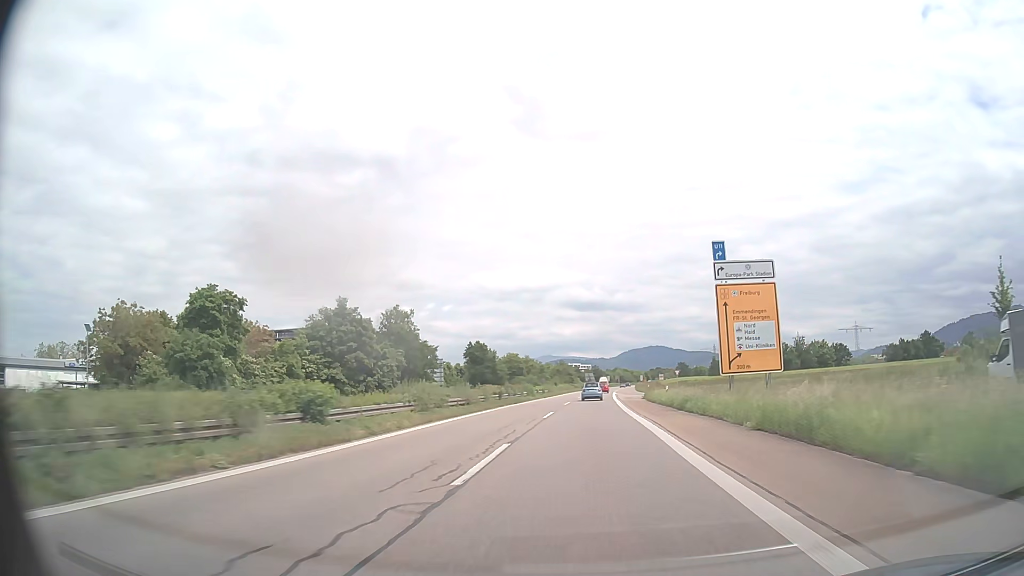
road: trunk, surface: asphalt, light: Day
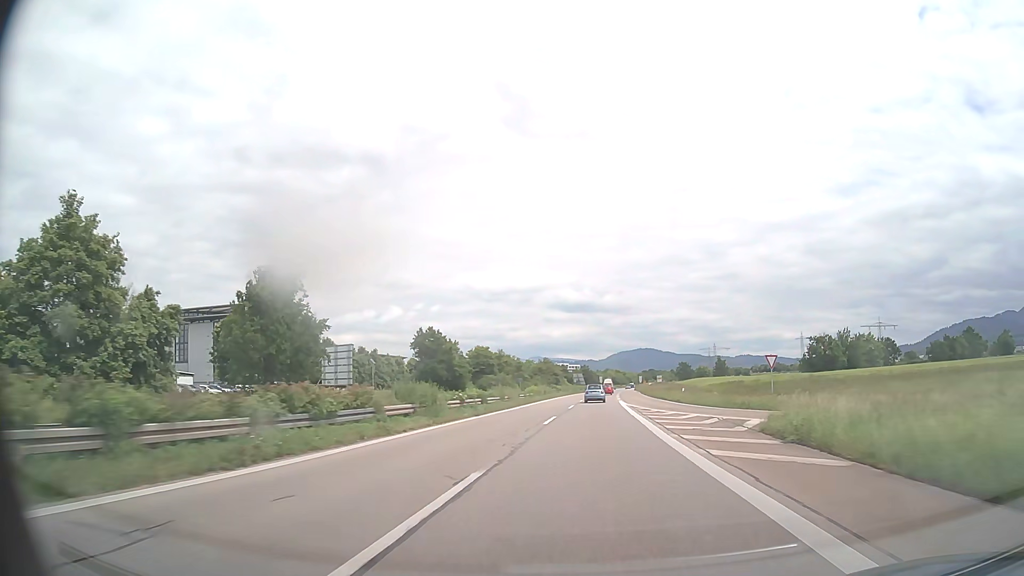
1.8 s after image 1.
(+0.2, +41.2) m; +1°
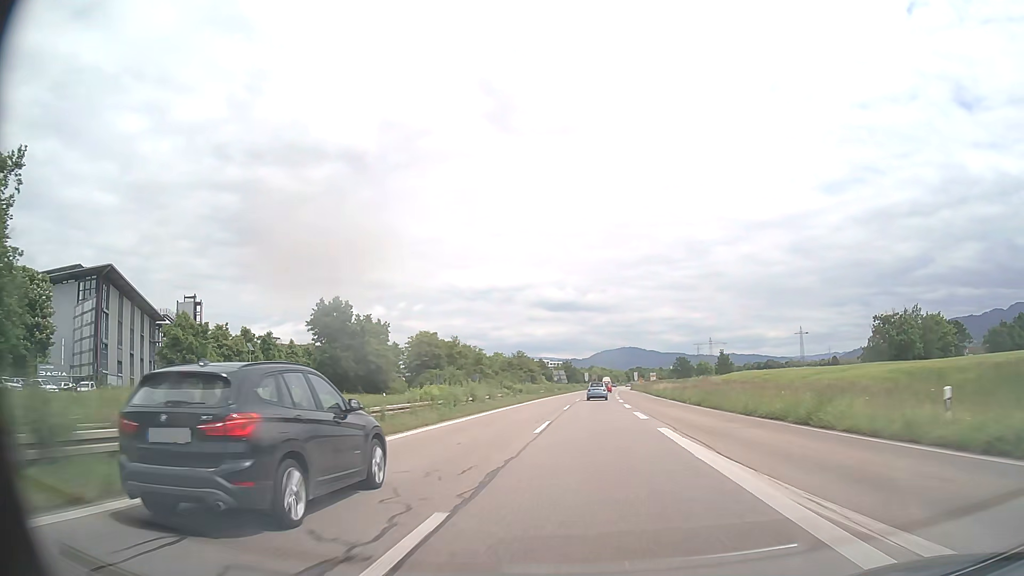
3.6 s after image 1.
(+0.5, +41.3) m; +1°
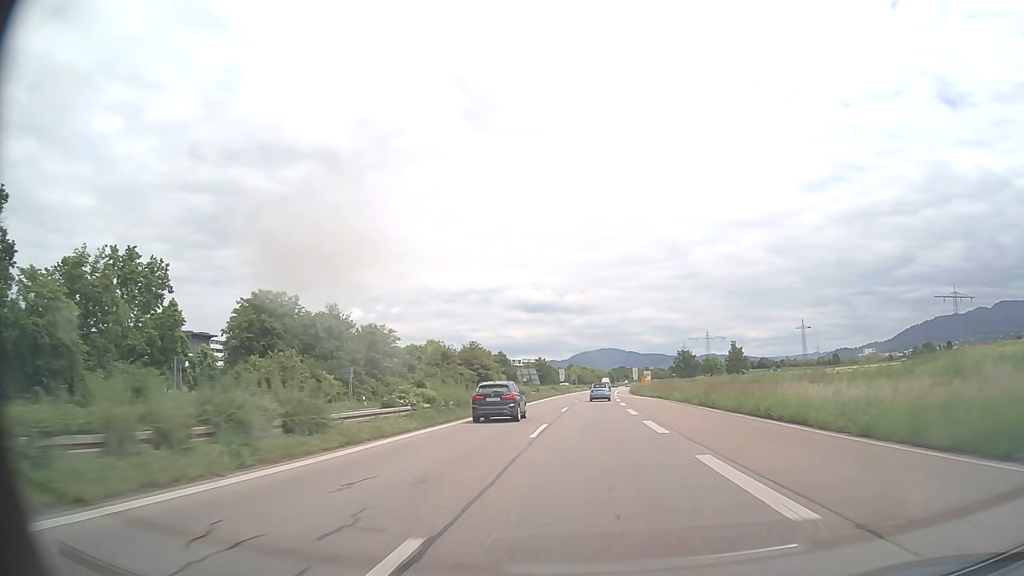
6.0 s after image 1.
(+0.8, +55.3) m; +2°
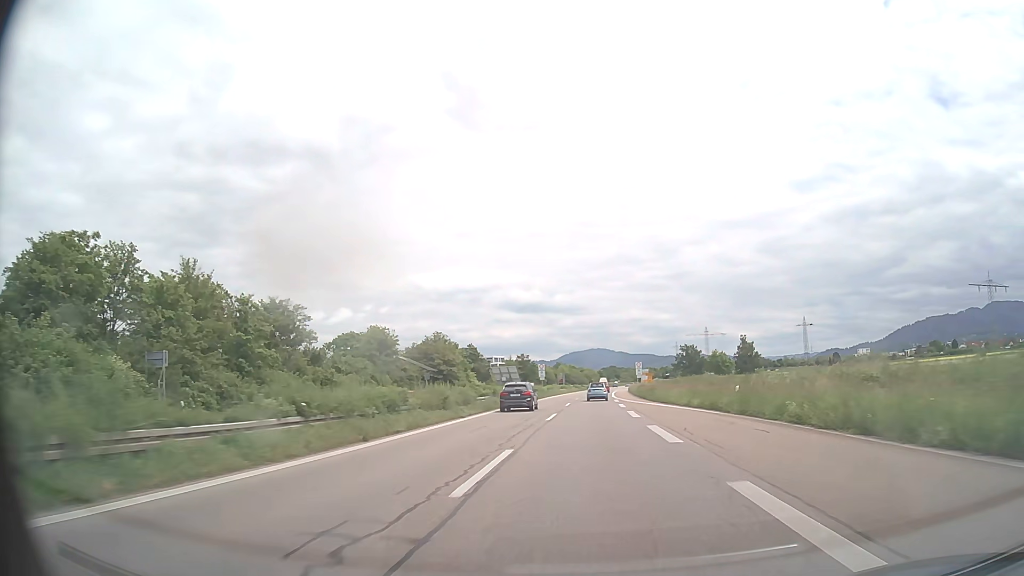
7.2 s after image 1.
(+0.2, +27.7) m; +1°
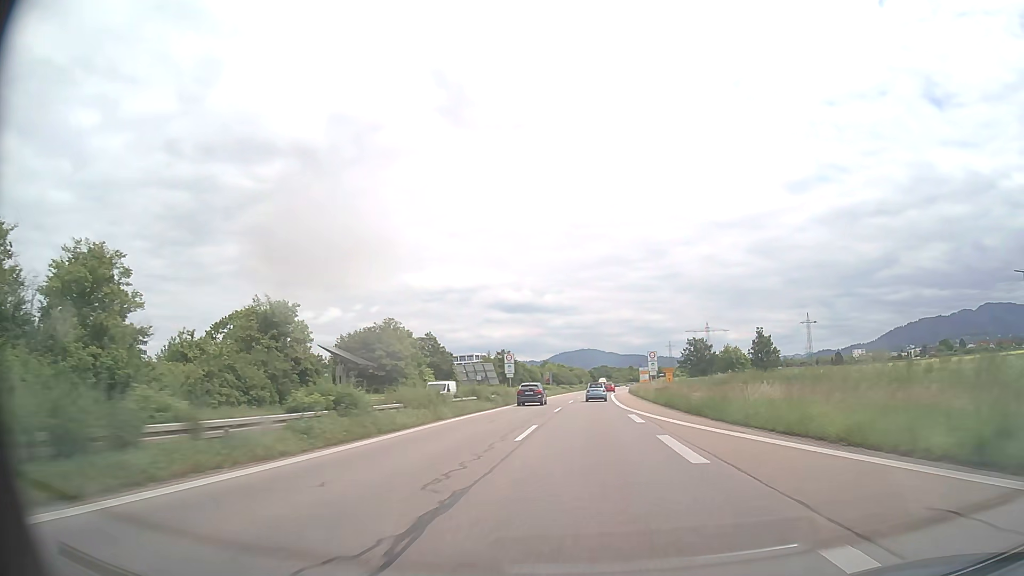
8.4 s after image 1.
(+0.1, +27.8) m; +1°
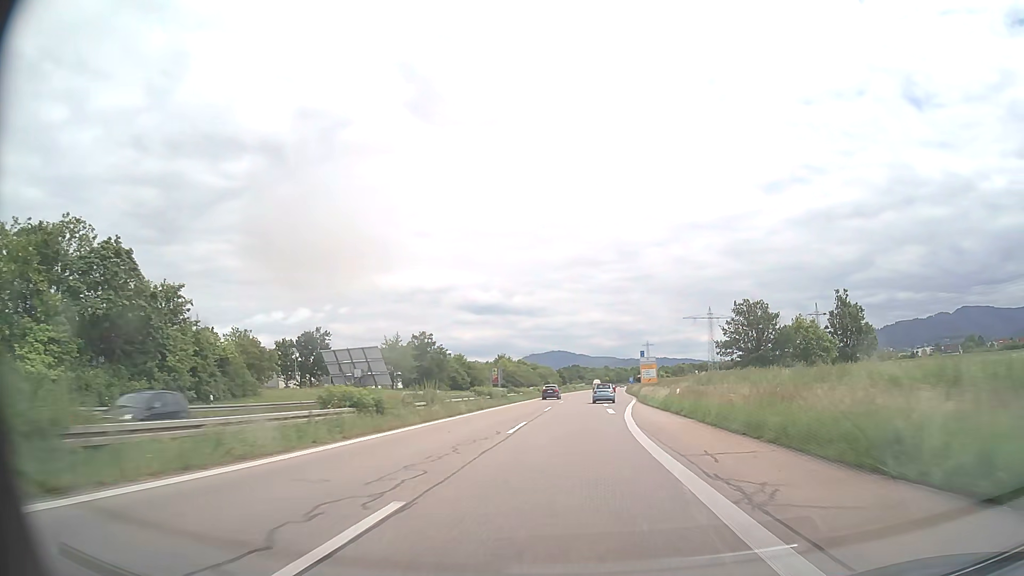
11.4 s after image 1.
(+1.3, +68.9) m; +2°
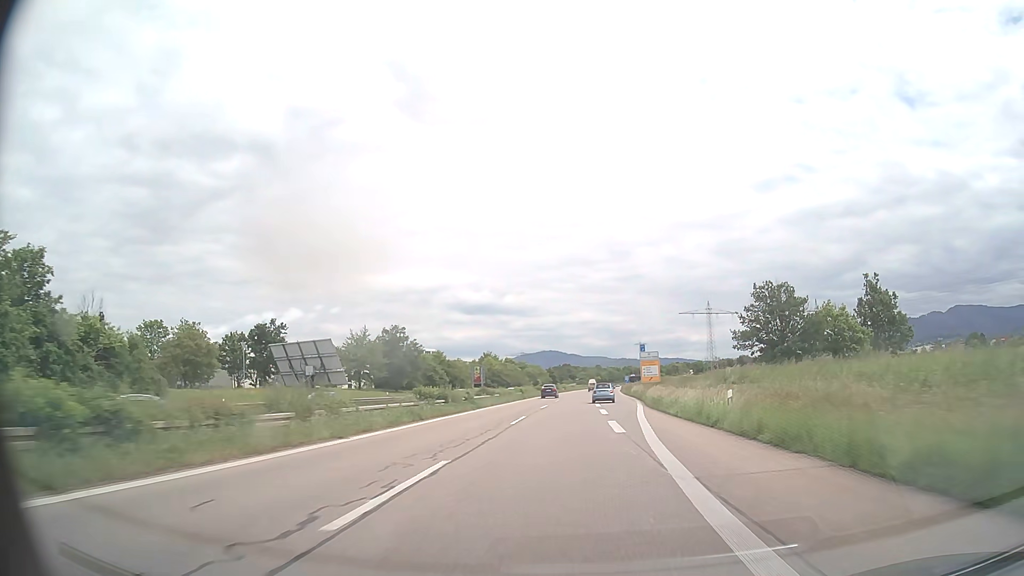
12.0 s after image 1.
(+0.1, +13.6) m; +1°
